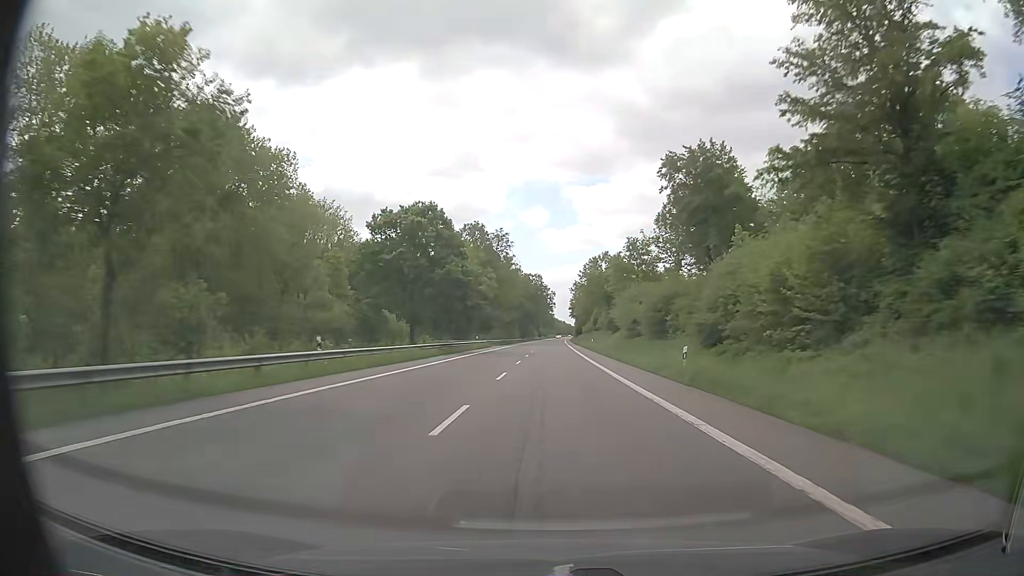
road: primary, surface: asphalt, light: Day
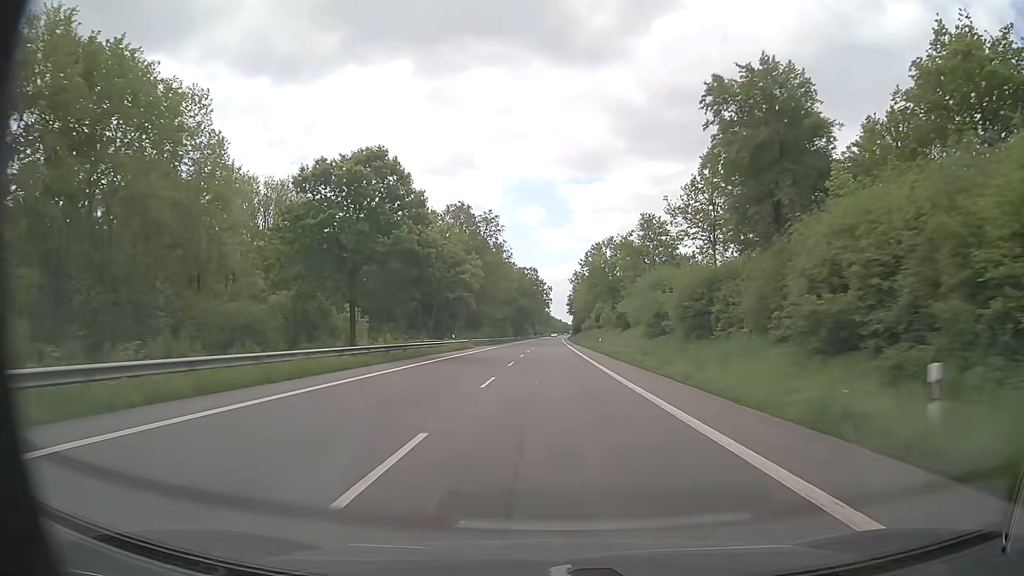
(+0.1, +16.0) m; +1°
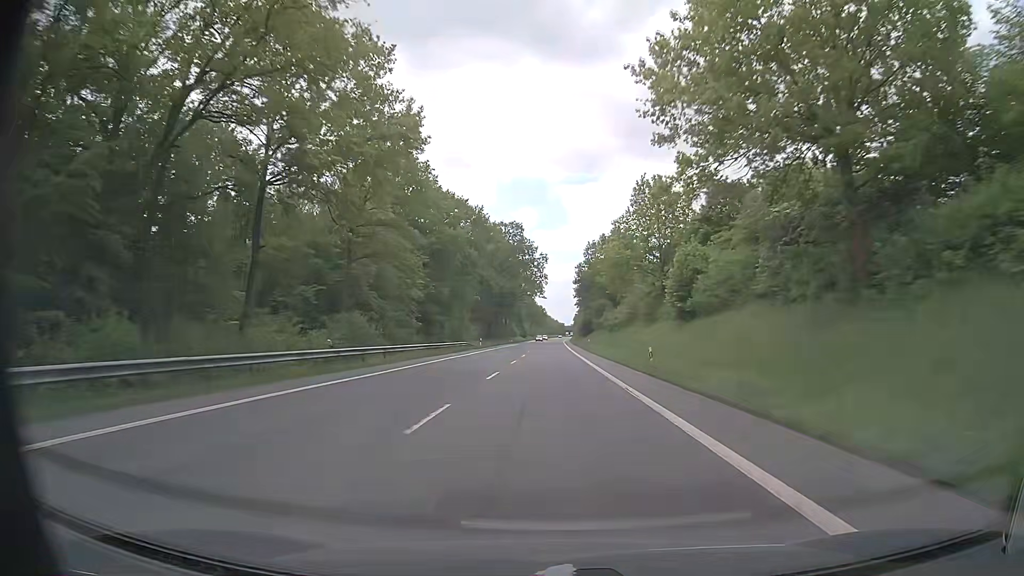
(+0.3, +80.6) m; 0°
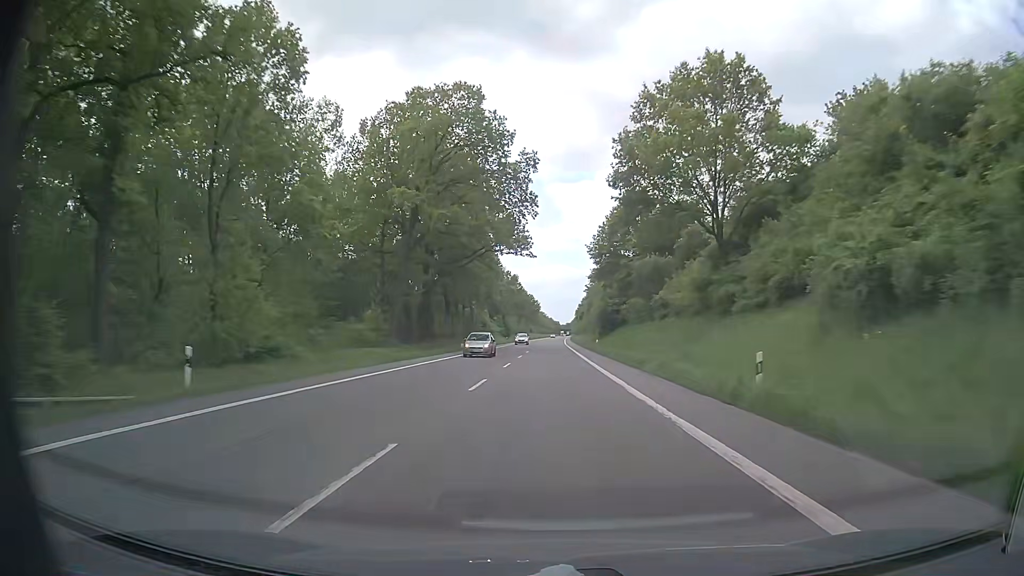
(0.0, +65.0) m; +1°
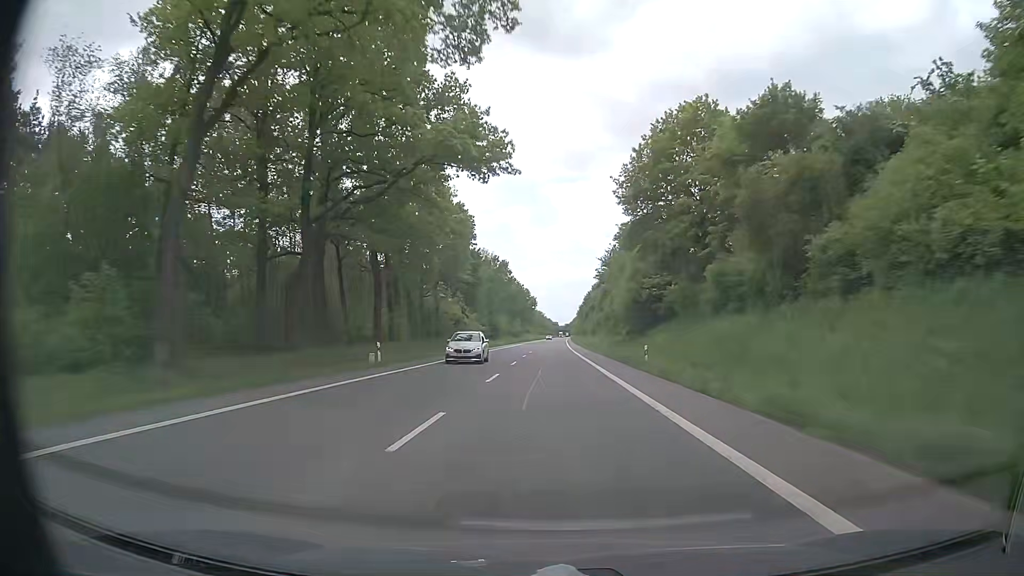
(-0.2, +32.6) m; 0°
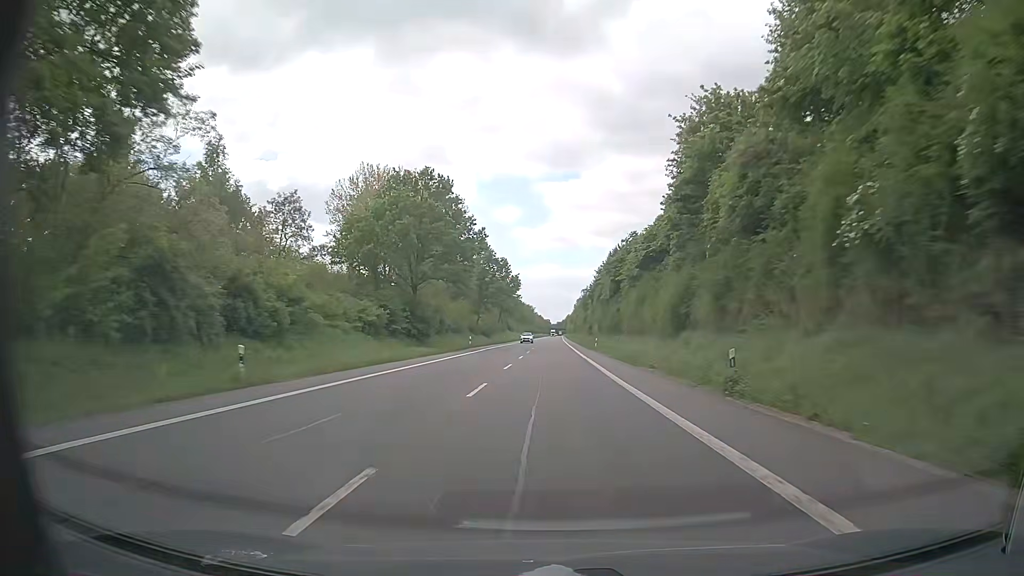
(+0.3, +65.3) m; +1°
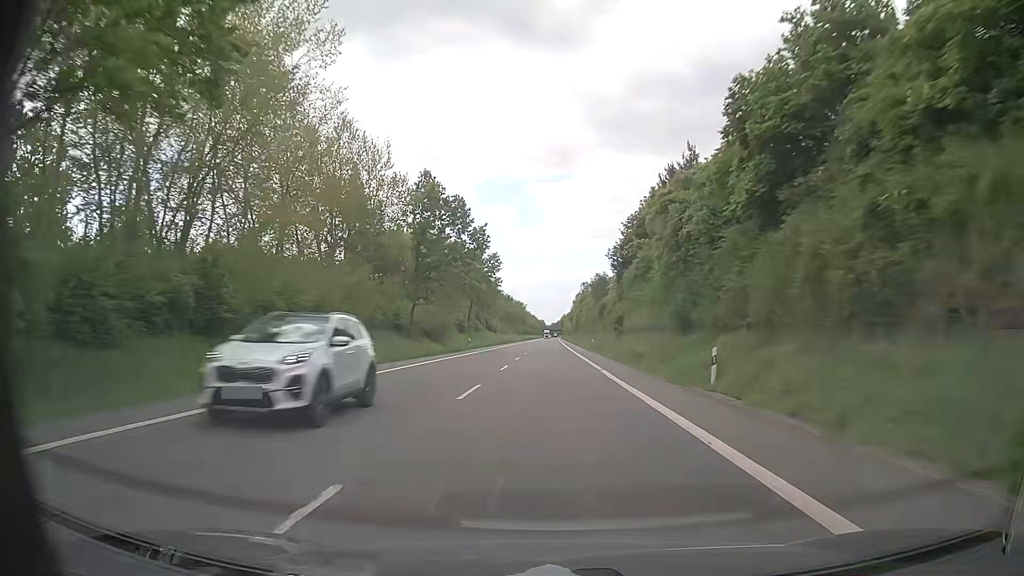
(+0.2, +48.9) m; 0°
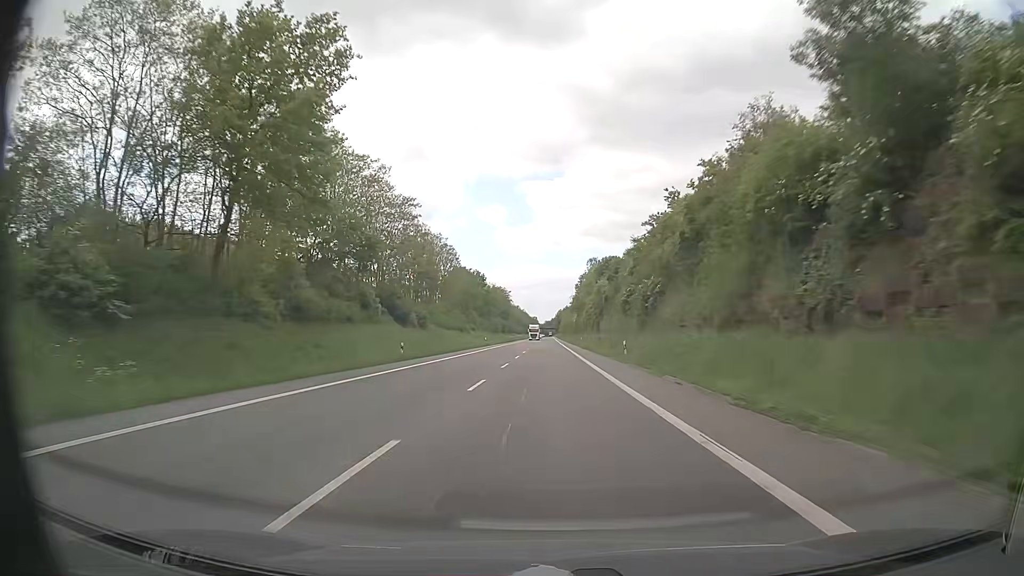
(+0.5, +81.5) m; +1°
(0, +10) (0, +20) (0, +30) (0, +40) (0, +50) (0, +60) (0, +70) (0, +80) (0, +90) (0, +100) m
